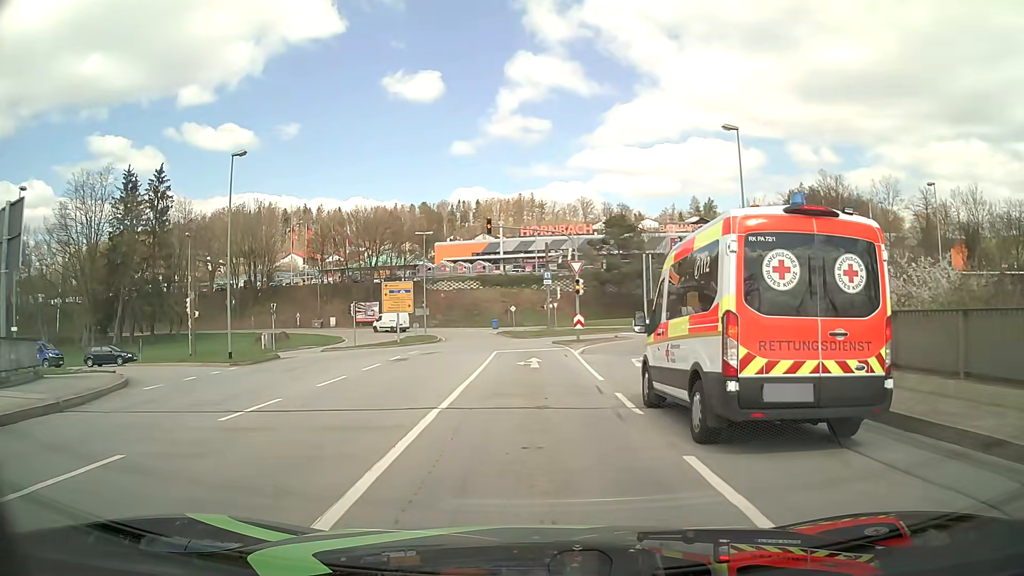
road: primary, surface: asphalt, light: Day
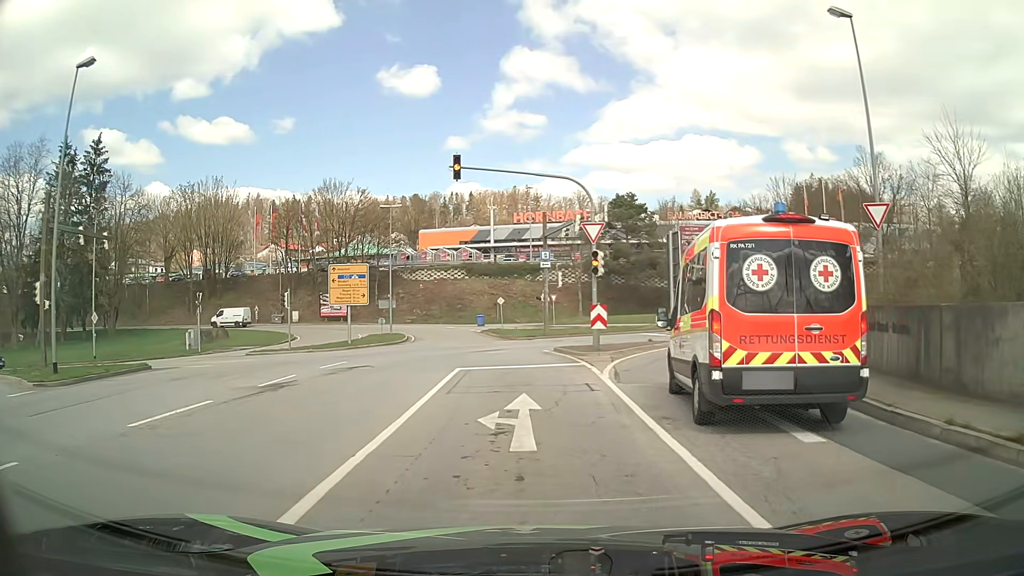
(+0.1, +13.1) m; +1°
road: primary_link
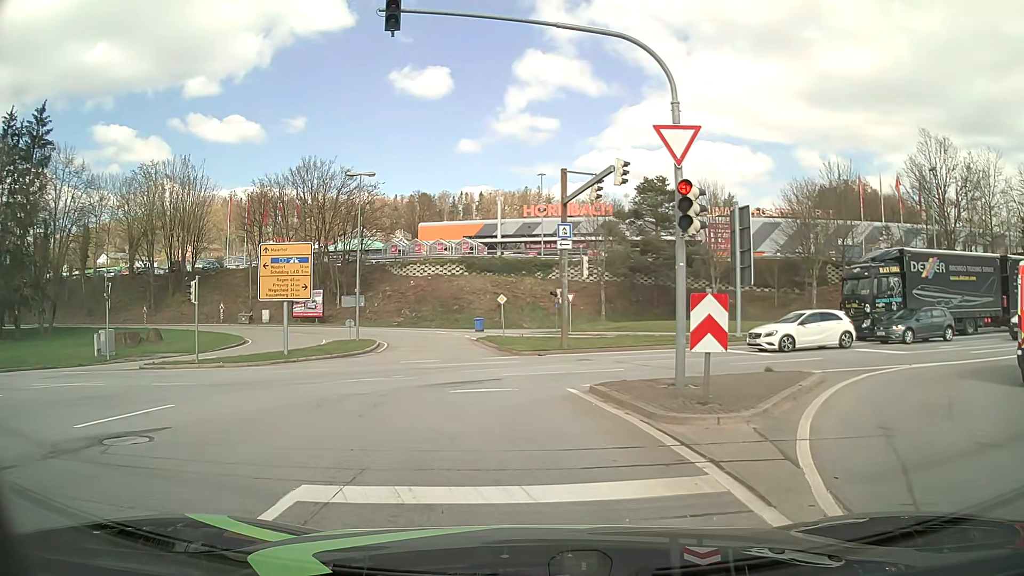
(-0.1, +12.3) m; -2°
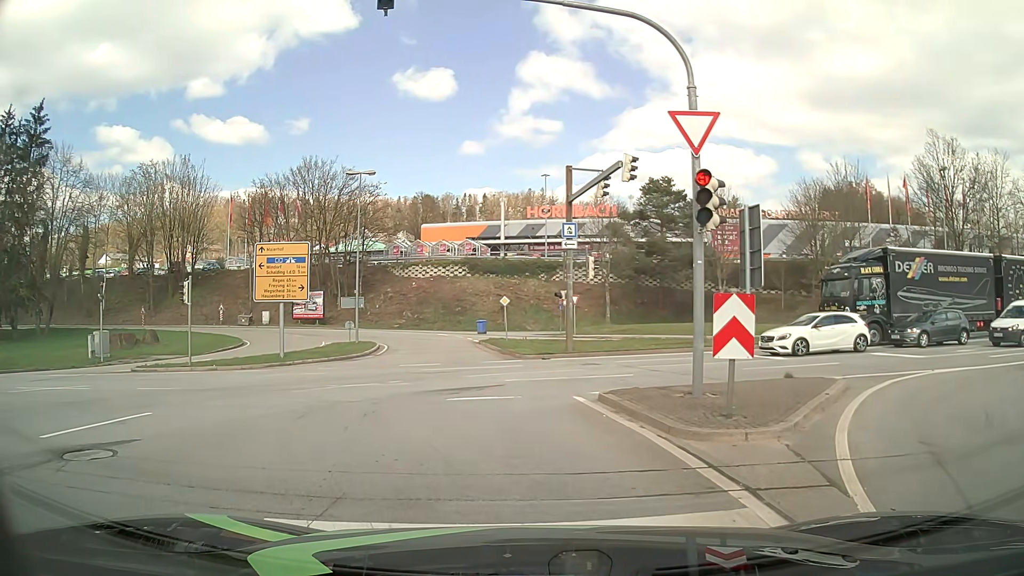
(0.0, +0.9) m; 0°
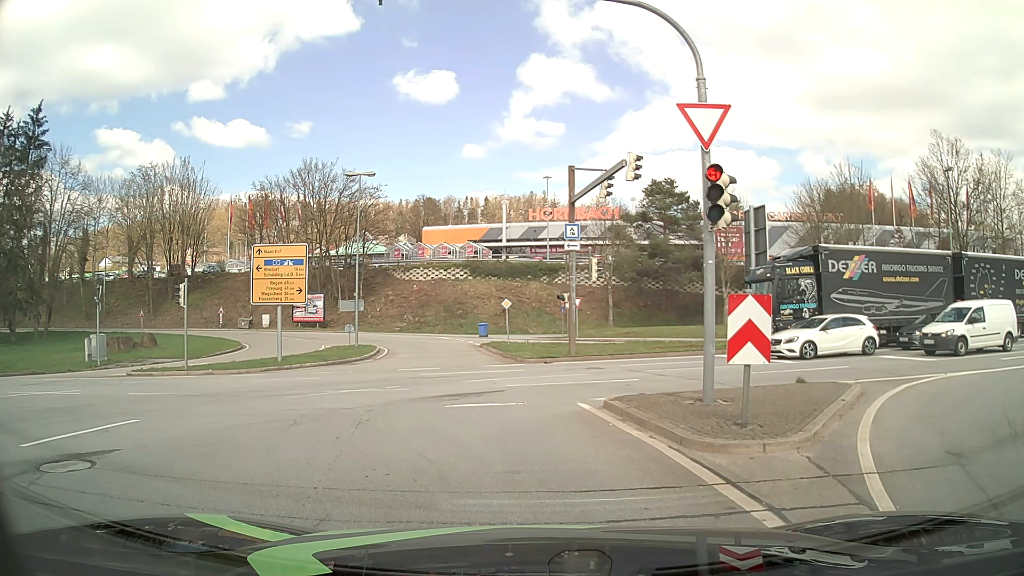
(0.0, +0.6) m; 0°
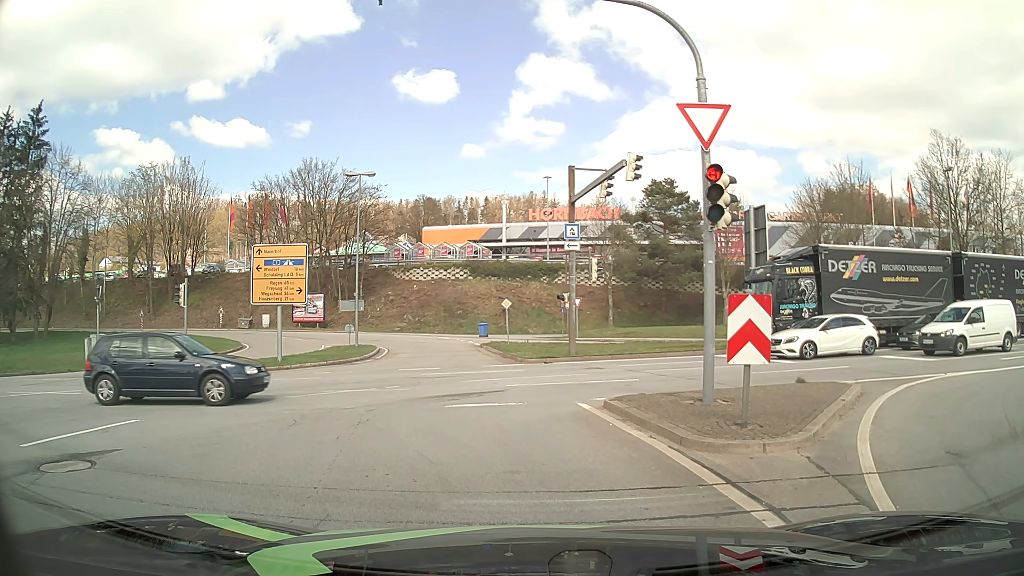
(0.0, 0.0) m; 0°
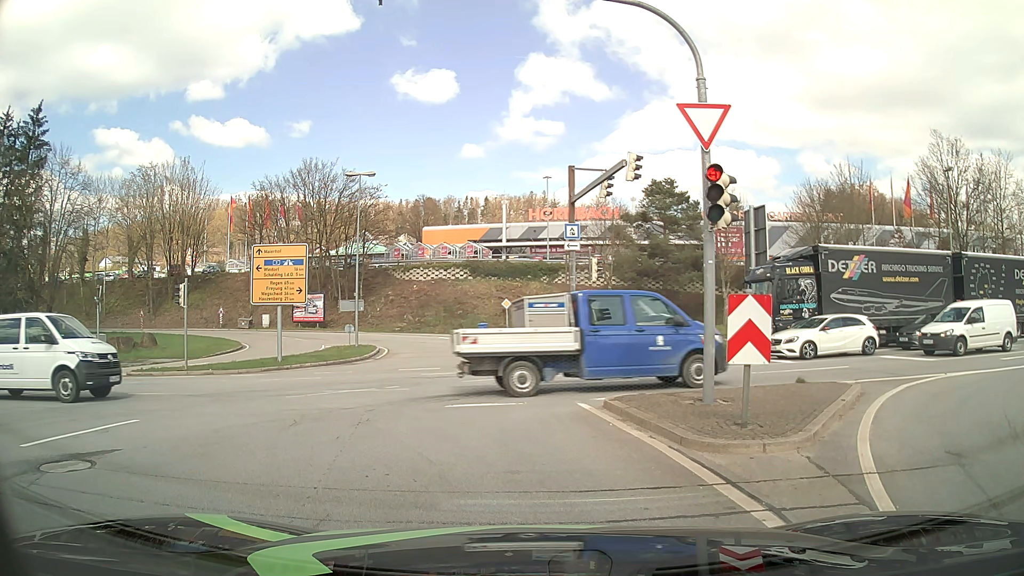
(0.0, 0.0) m; 0°
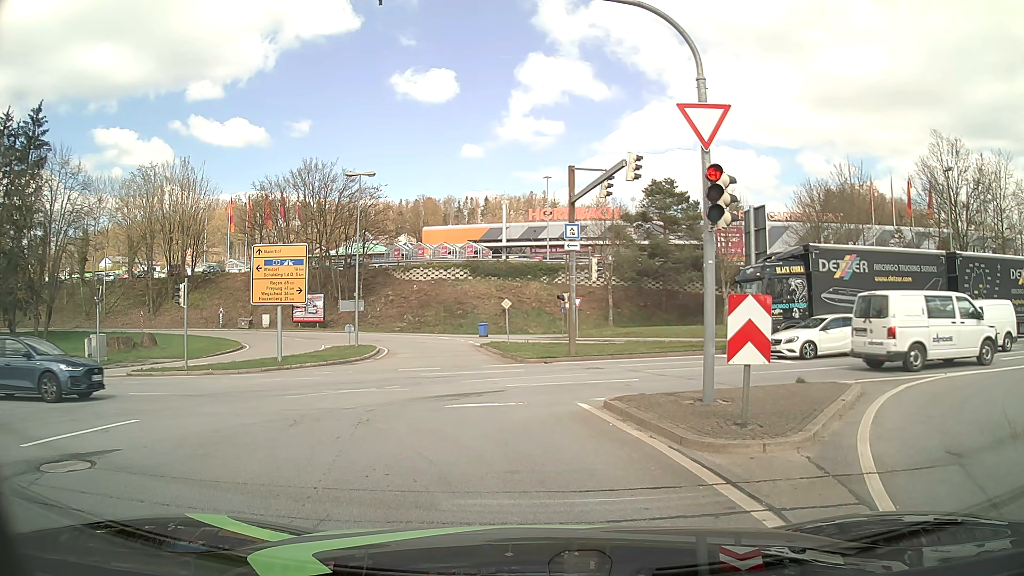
(0.0, 0.0) m; 0°
